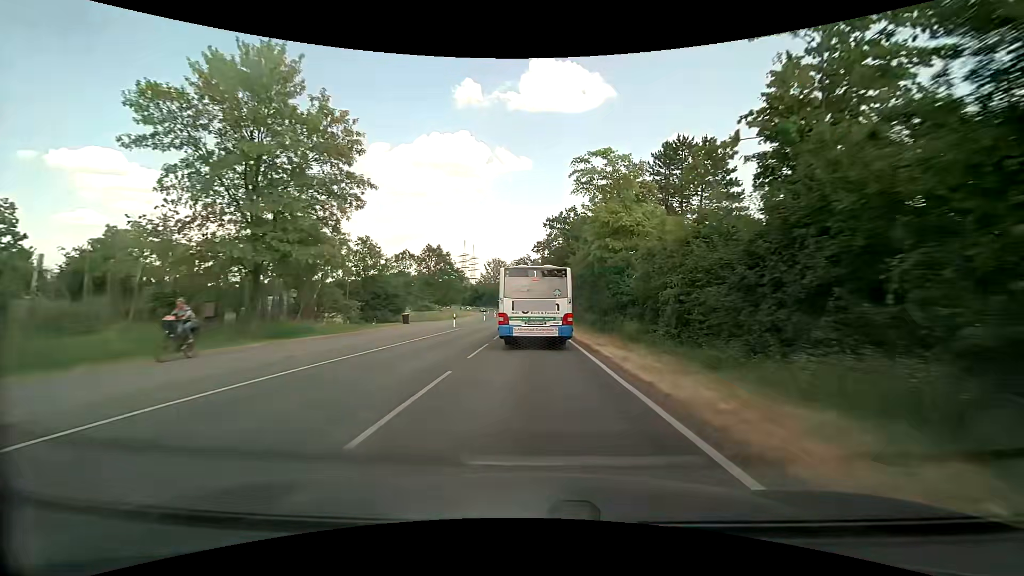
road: secondary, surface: asphalt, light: Day
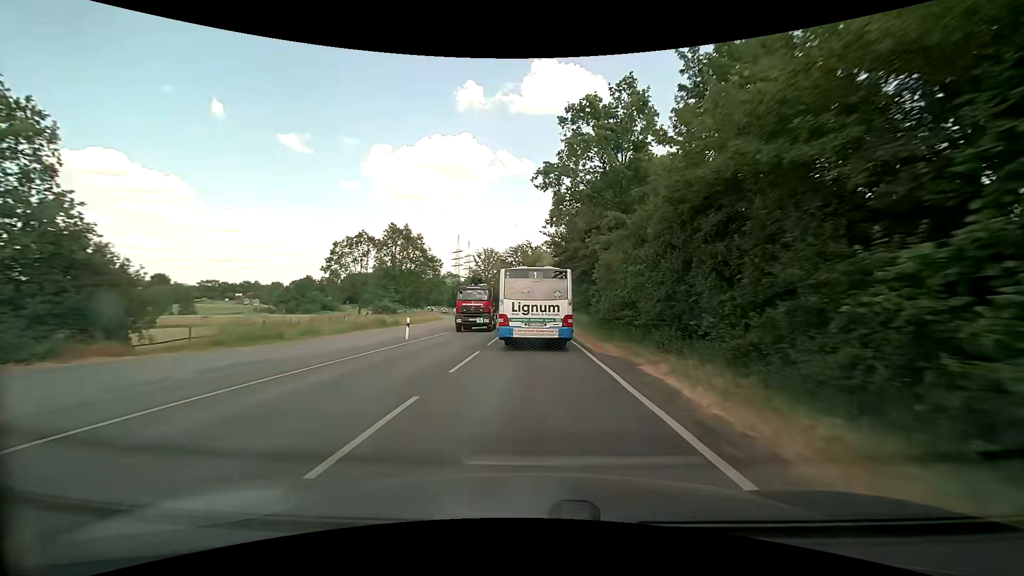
(-0.4, +39.2) m; -1°
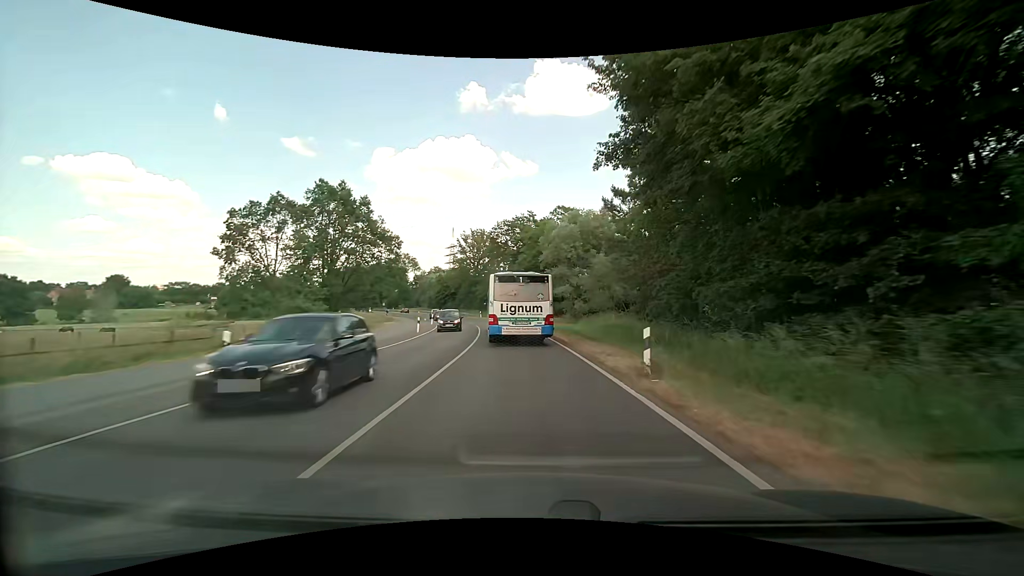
(0.0, +38.8) m; 0°
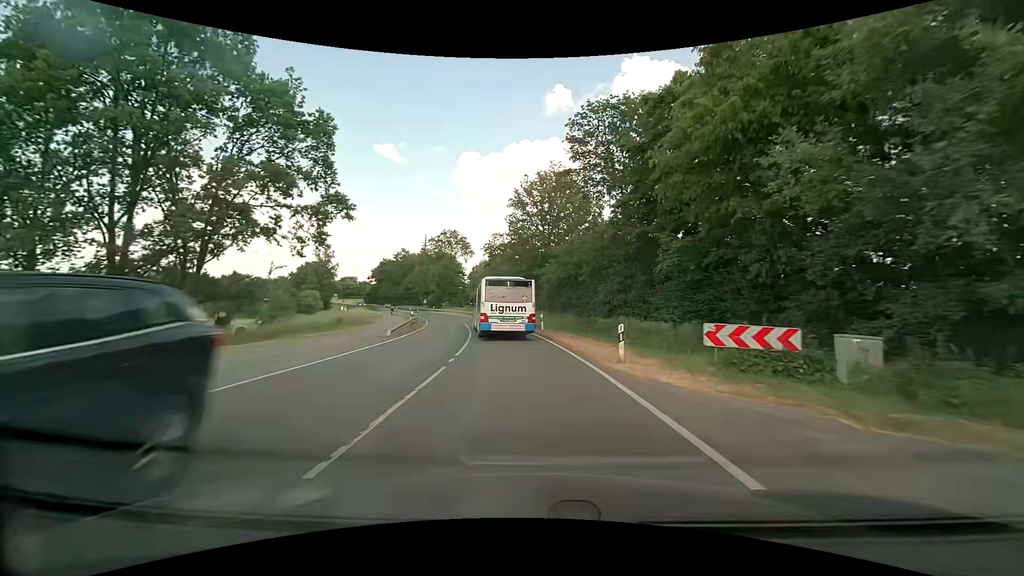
(-3.6, +48.9) m; -9°
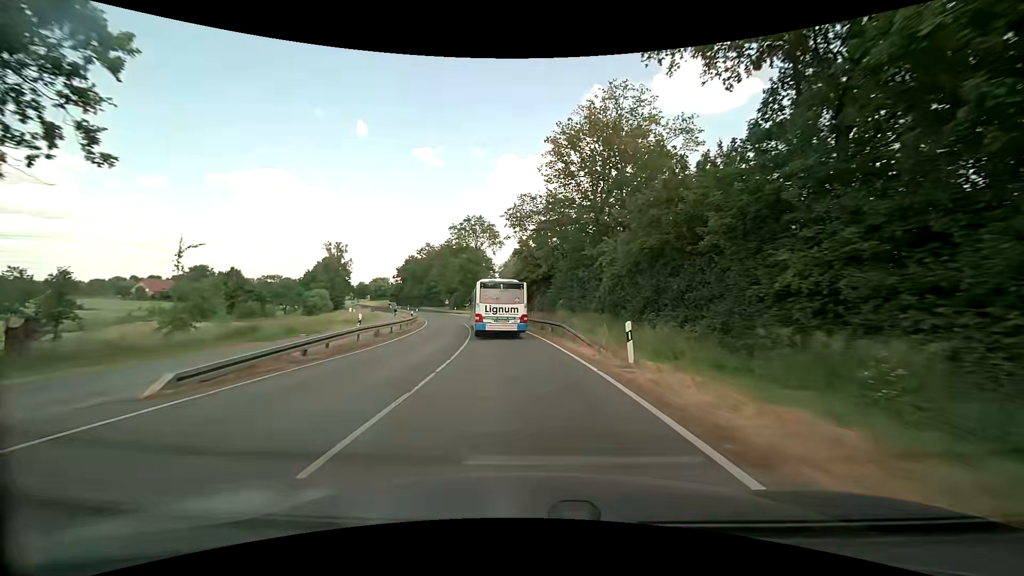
(-0.7, +19.7) m; -4°
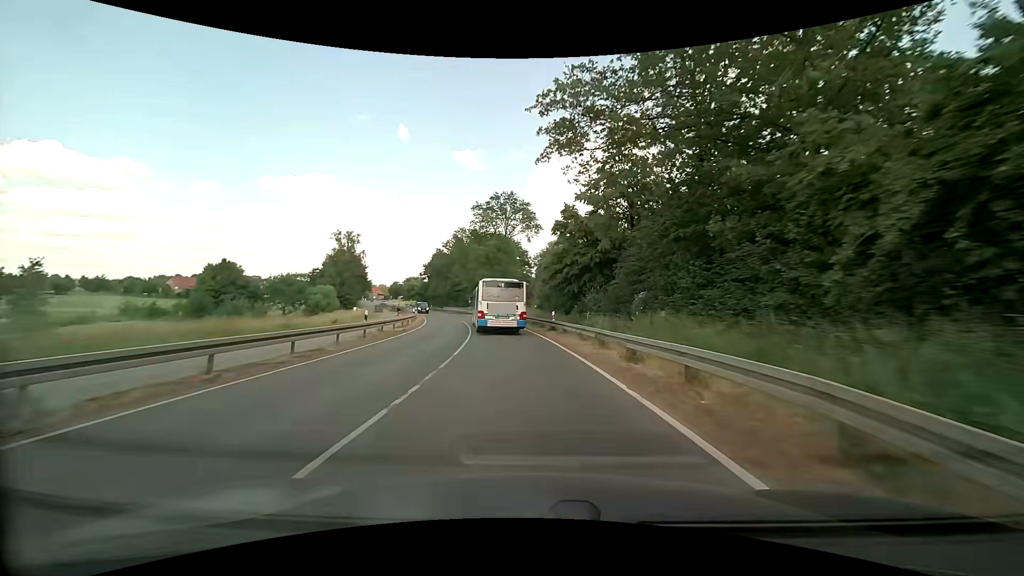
(-0.7, +19.6) m; -5°
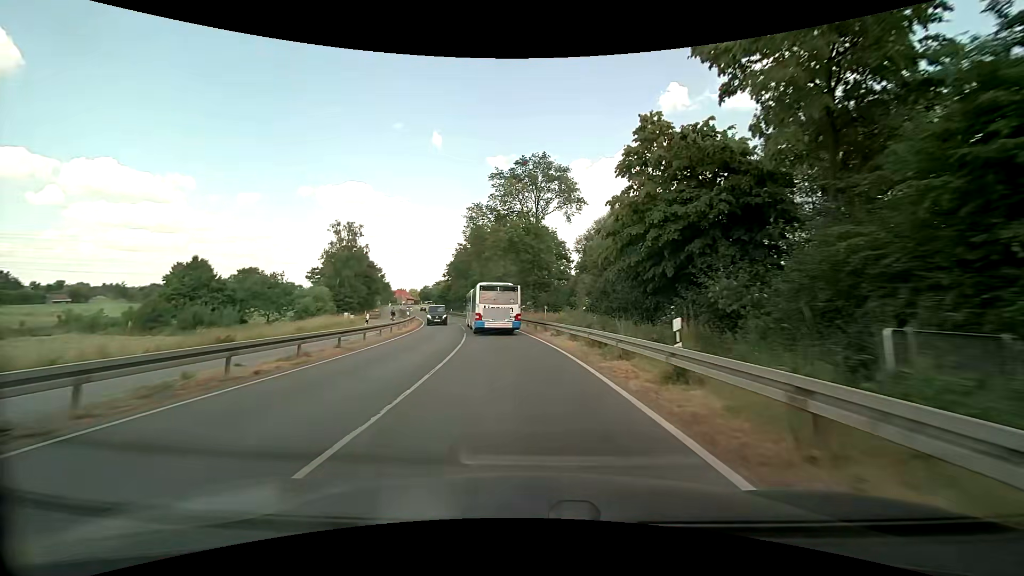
(-0.5, +19.6) m; -4°
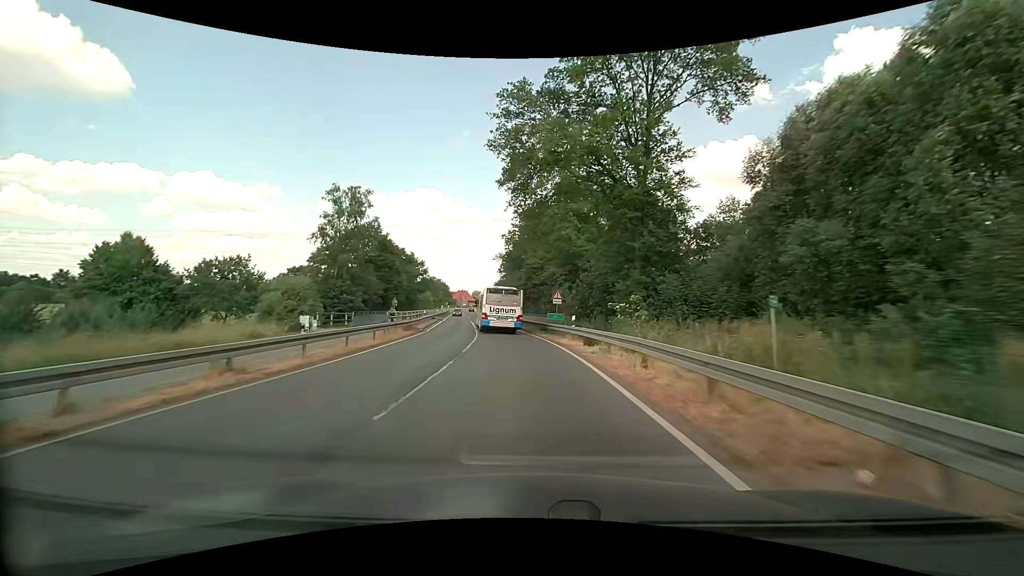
(-1.8, +29.2) m; -7°
(0, +10) (-1, +20) (-2, +30) (-3, +40) (-5, +50) (-6, +60) (-8, +70) (-9, +79) (-11, +89) (-12, +99) m
